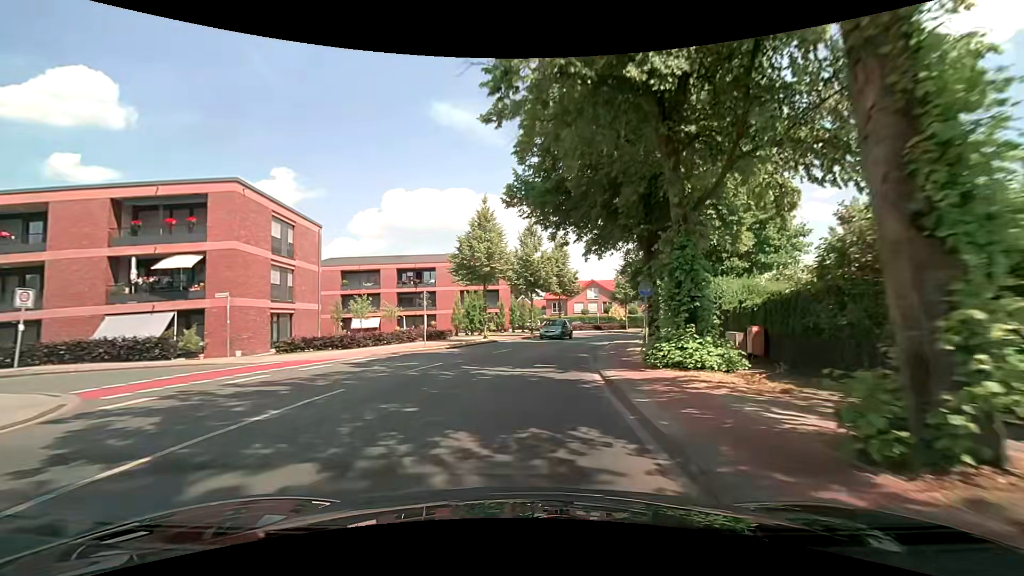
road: secondary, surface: asphalt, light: Day
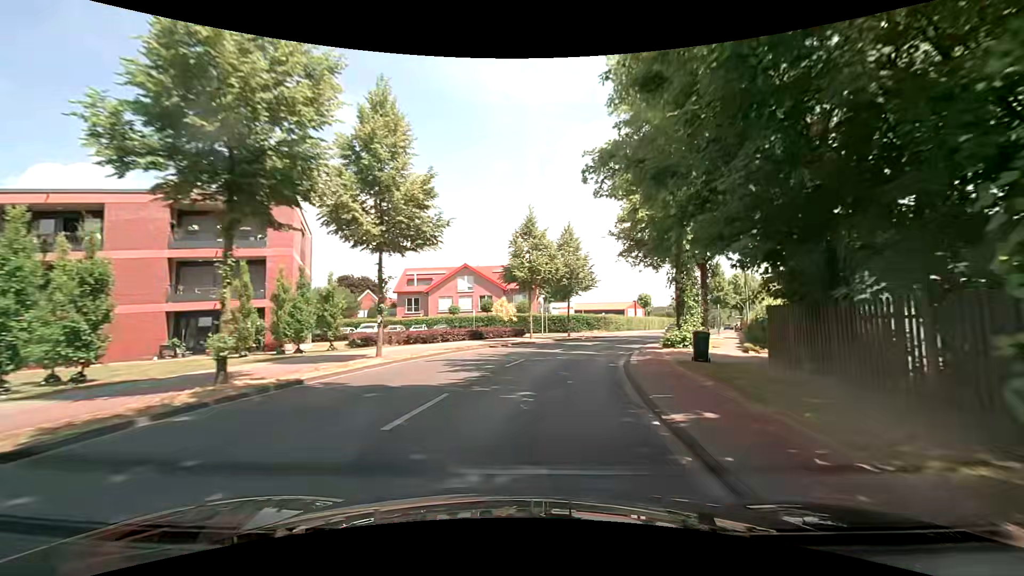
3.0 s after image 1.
(+3.2, +33.1) m; +14°
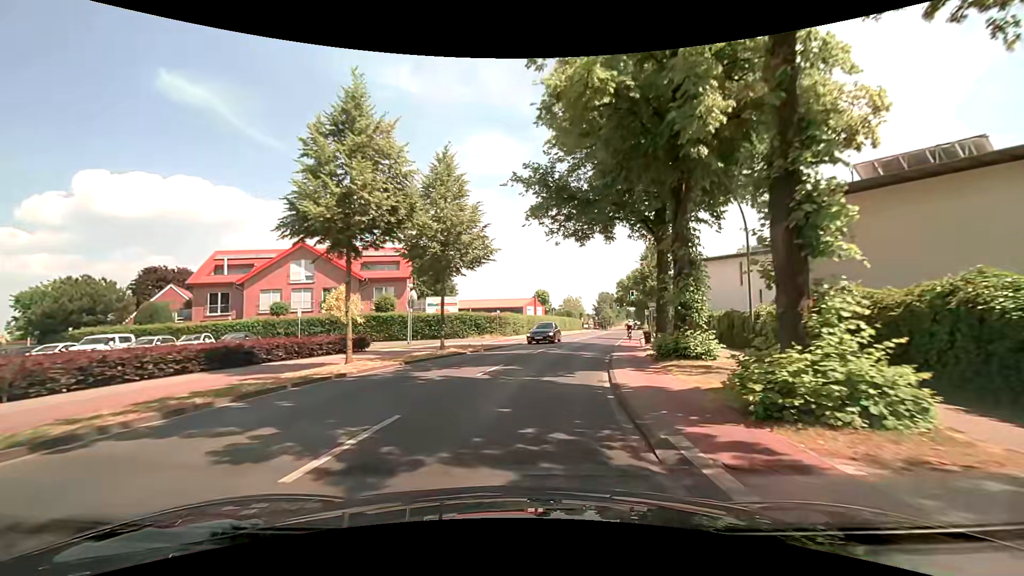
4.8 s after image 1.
(+2.1, +19.3) m; +12°
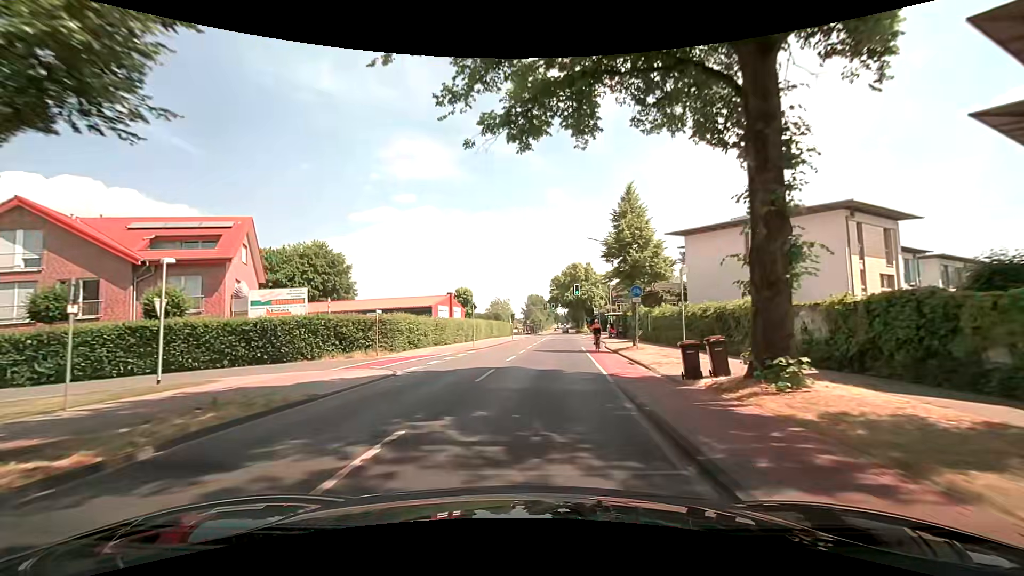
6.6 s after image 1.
(+1.7, +18.9) m; +9°
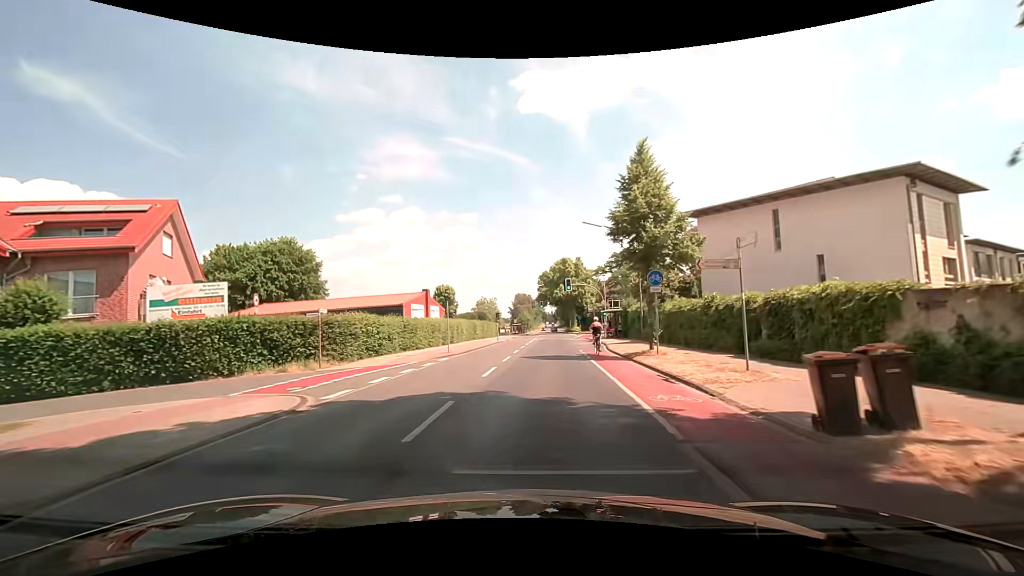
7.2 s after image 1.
(+0.1, +6.2) m; +1°
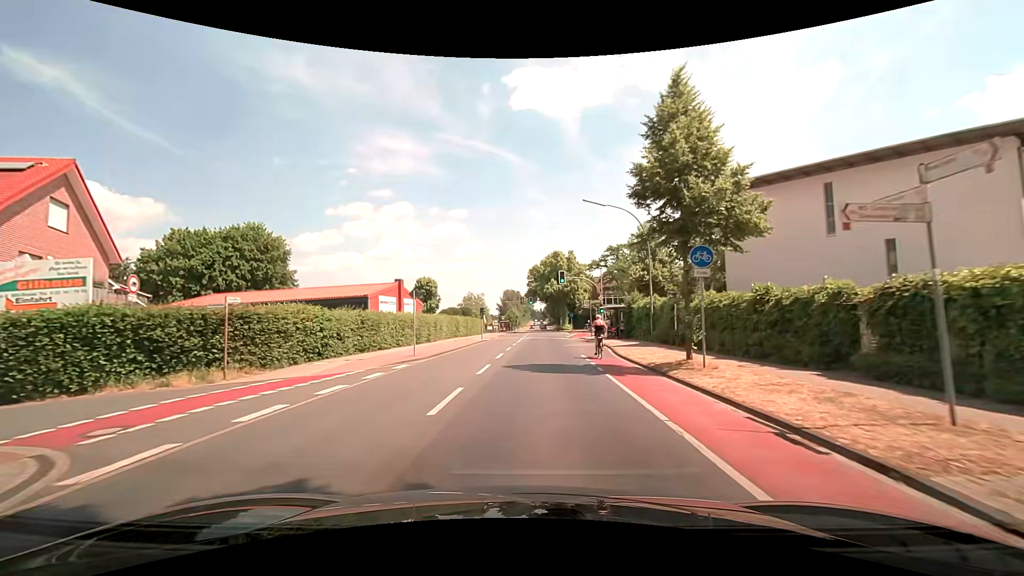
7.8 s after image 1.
(+0.1, +6.1) m; +2°
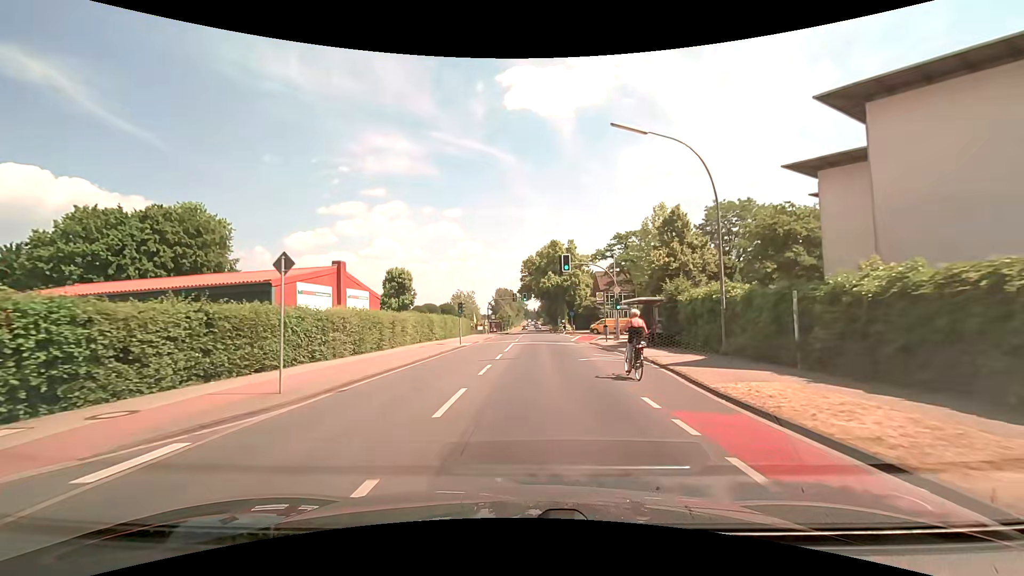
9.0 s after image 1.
(+0.1, +12.0) m; +1°
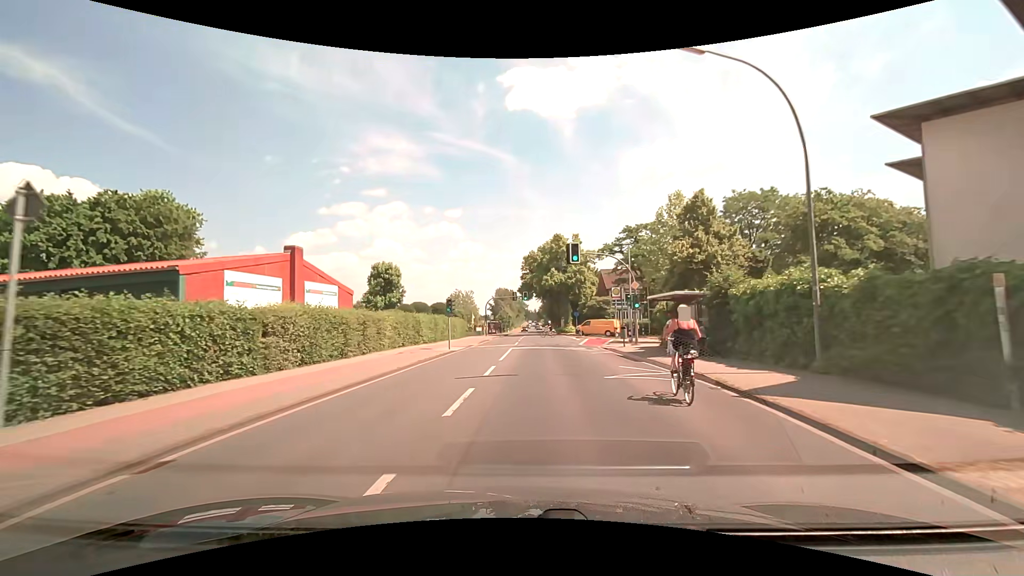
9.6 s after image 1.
(0.0, +5.9) m; 0°
(0, +10) (0, +20) (+1, +30) (+1, +40) (+2, +50) (+2, +60) (+2, +70) (+2, +80) (+3, +90) (+3, +100) m
